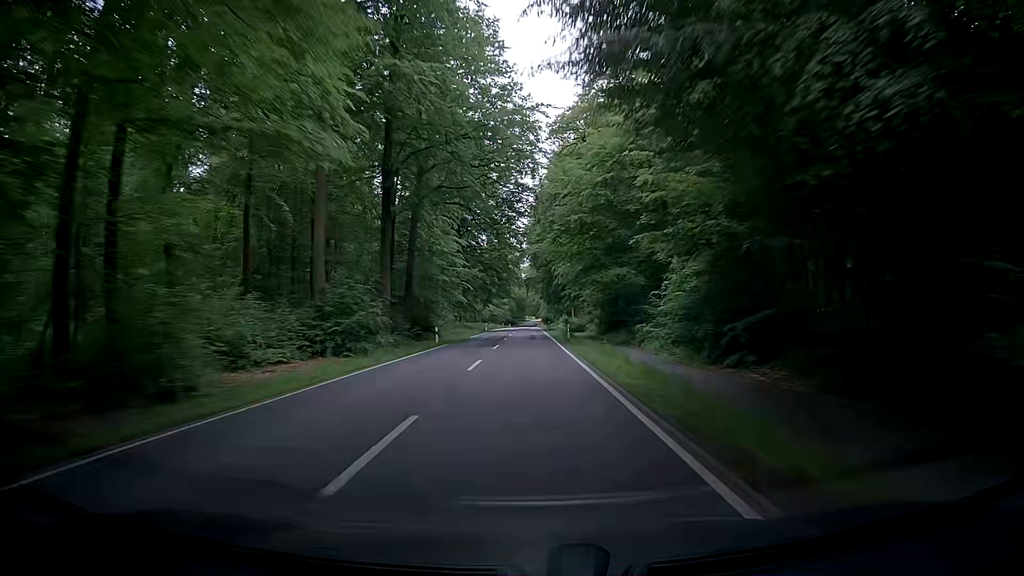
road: tertiary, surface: asphalt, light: Day
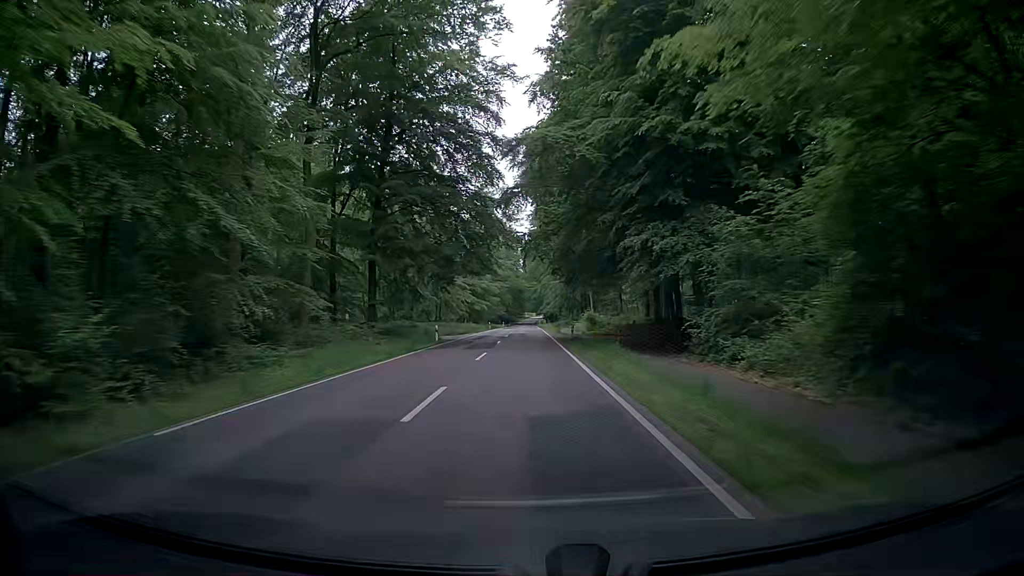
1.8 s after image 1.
(-0.1, +45.4) m; +1°
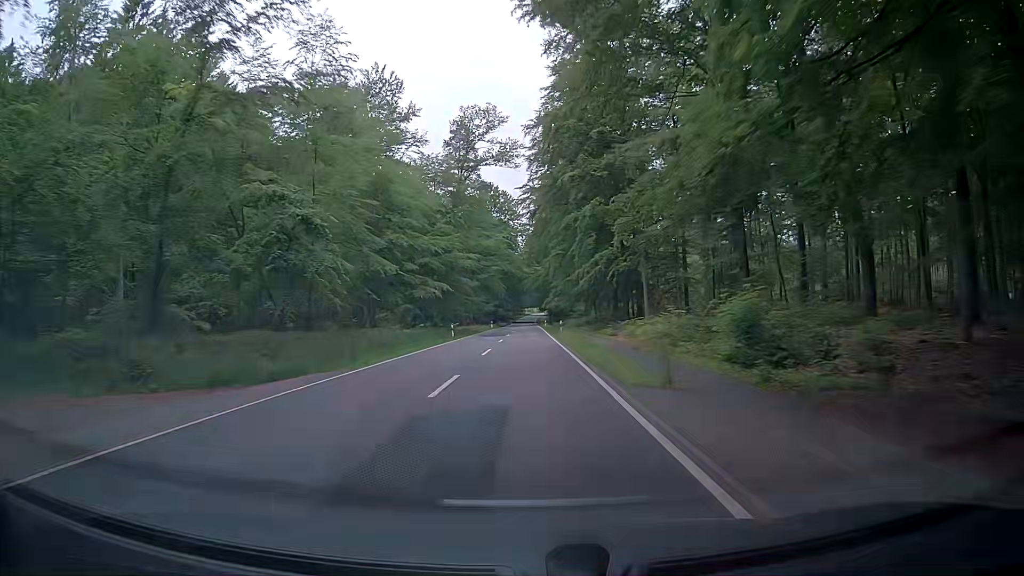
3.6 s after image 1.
(-0.6, +46.3) m; -1°
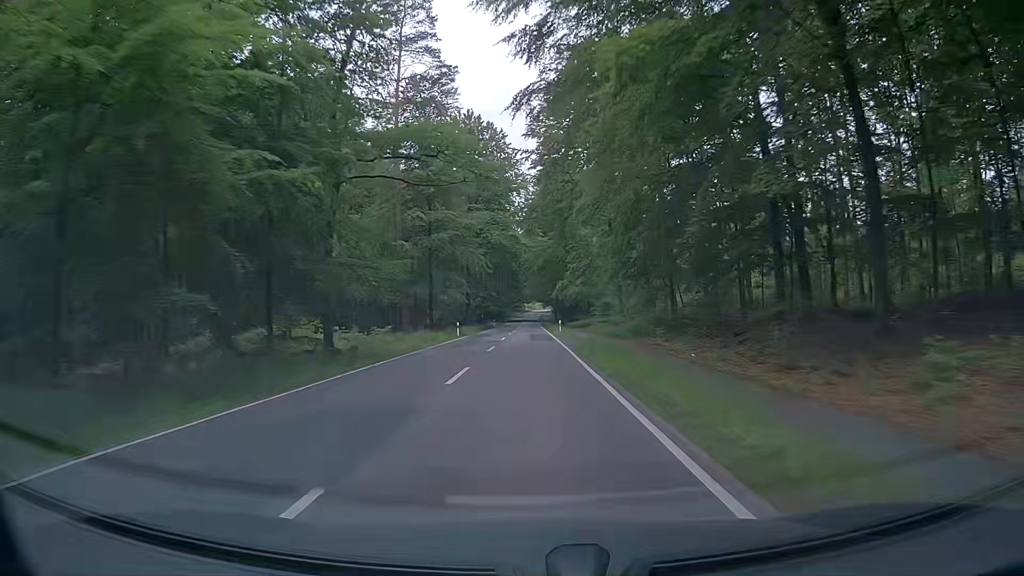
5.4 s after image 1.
(-0.4, +46.8) m; 0°
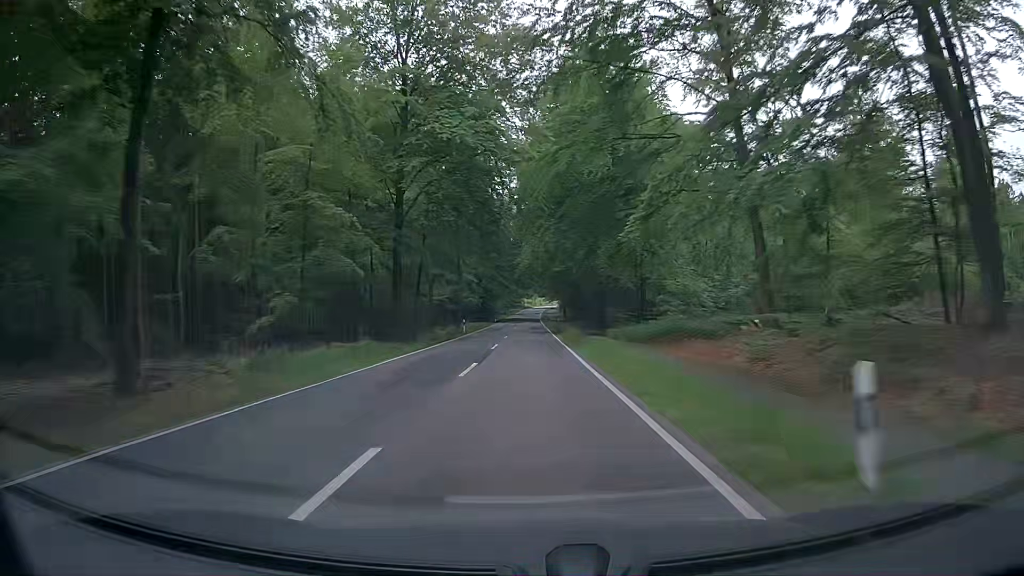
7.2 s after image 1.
(+0.1, +47.2) m; 0°
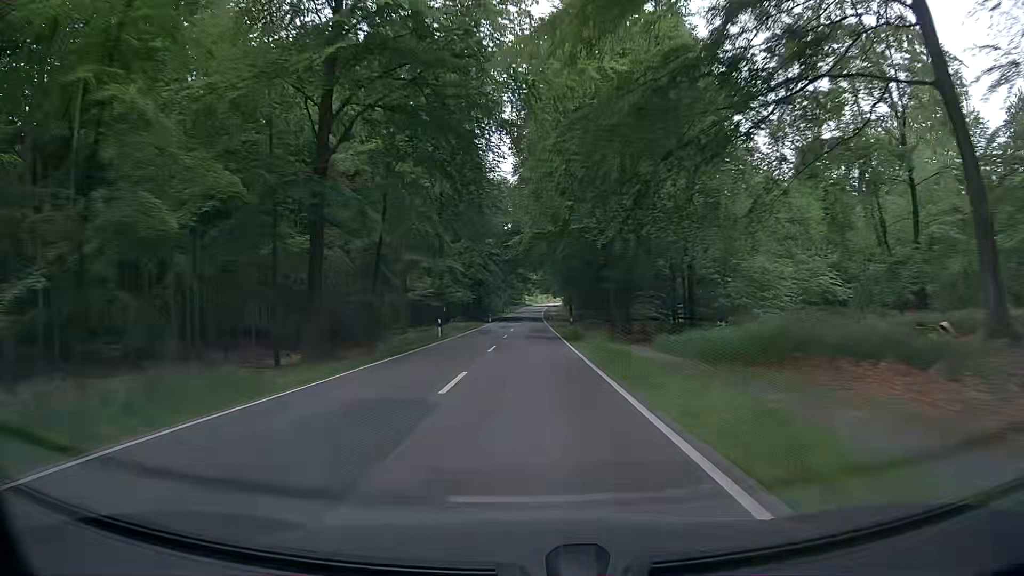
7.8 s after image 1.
(+0.1, +15.8) m; 0°
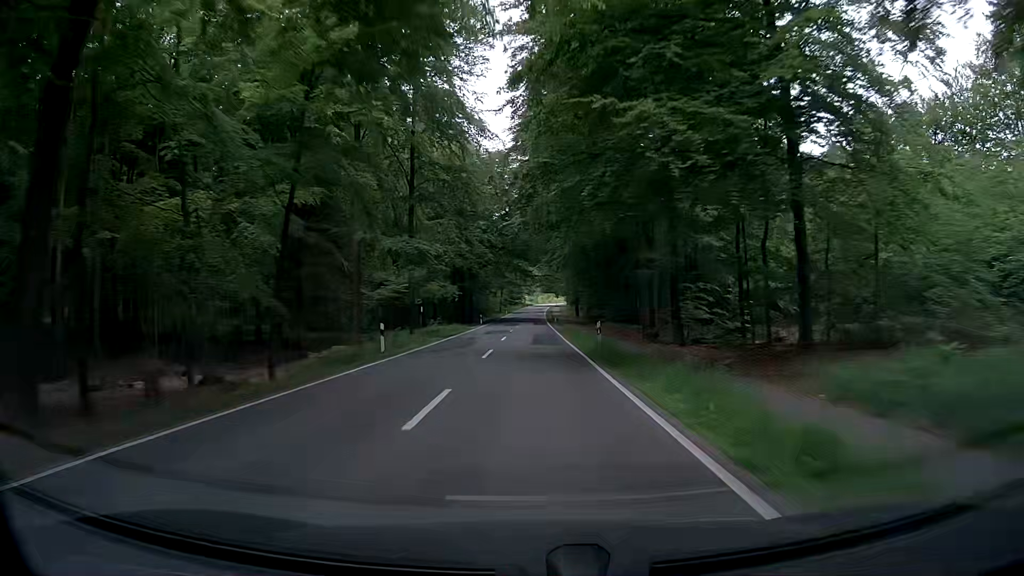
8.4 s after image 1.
(0.0, +15.8) m; 0°
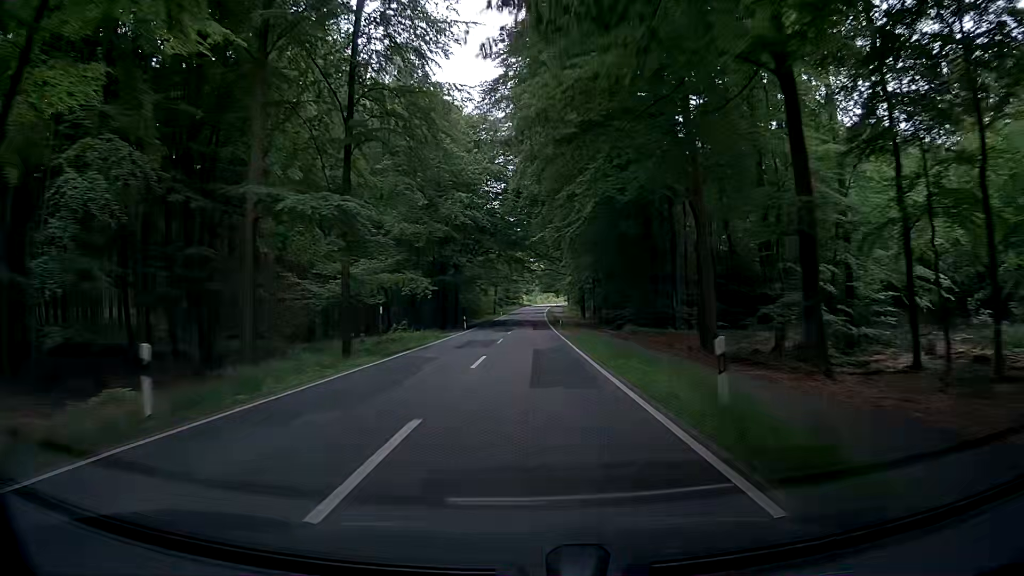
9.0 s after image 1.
(0.0, +15.8) m; 0°
(0, +10) (0, +20) (0, +30) (0, +40) (0, +50) (0, +60) (0, +70) (0, +80) (0, +90) (0, +100) m
